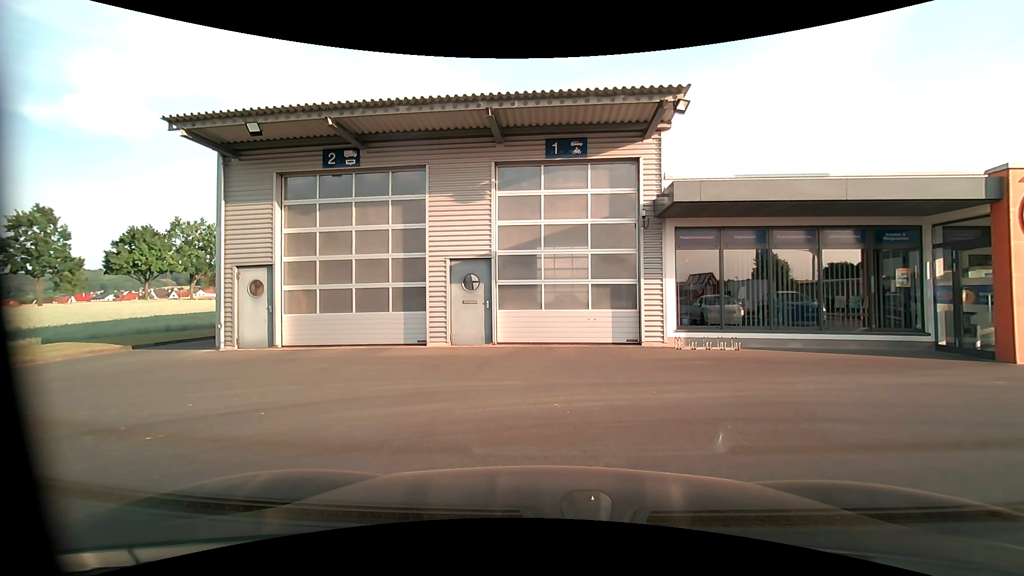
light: Day
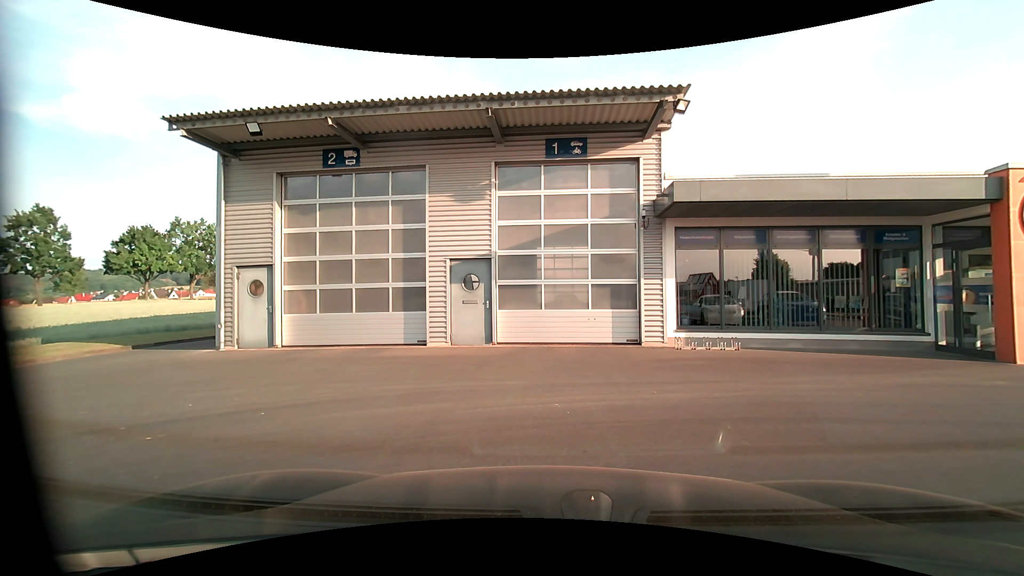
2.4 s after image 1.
(0.0, 0.0) m; 0°
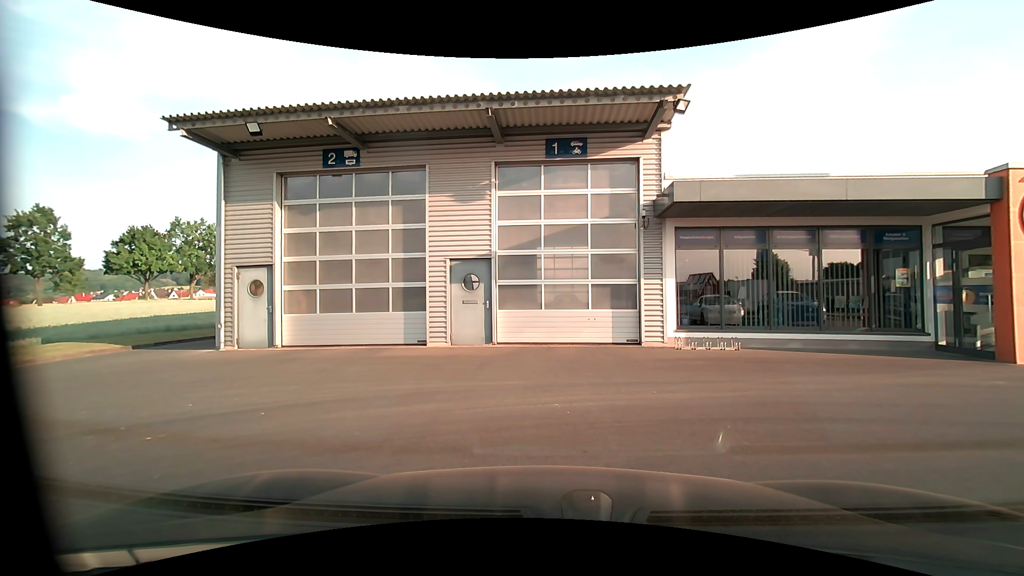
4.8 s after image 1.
(0.0, 0.0) m; 0°
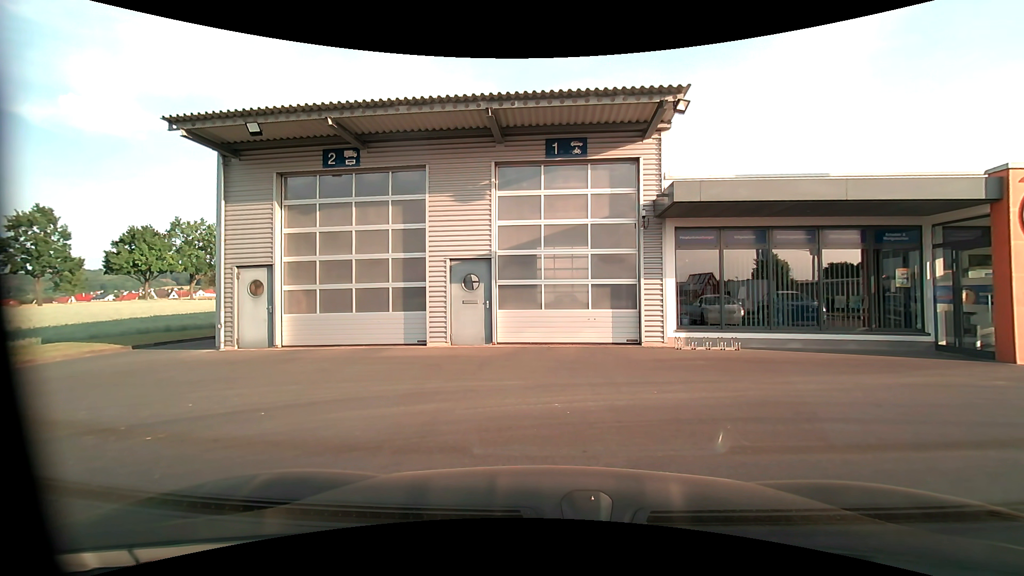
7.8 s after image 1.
(0.0, 0.0) m; 0°
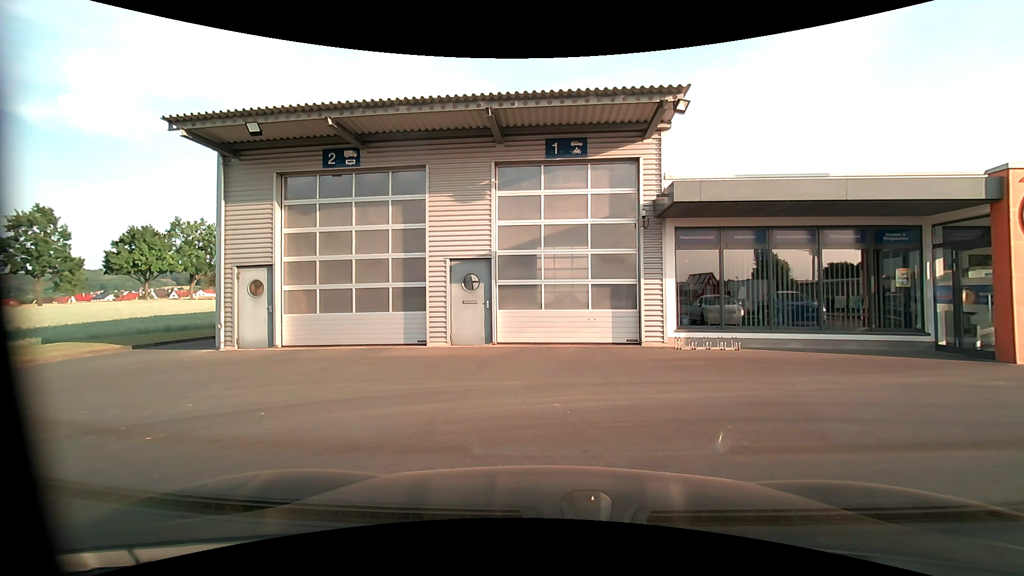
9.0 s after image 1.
(0.0, 0.0) m; 0°
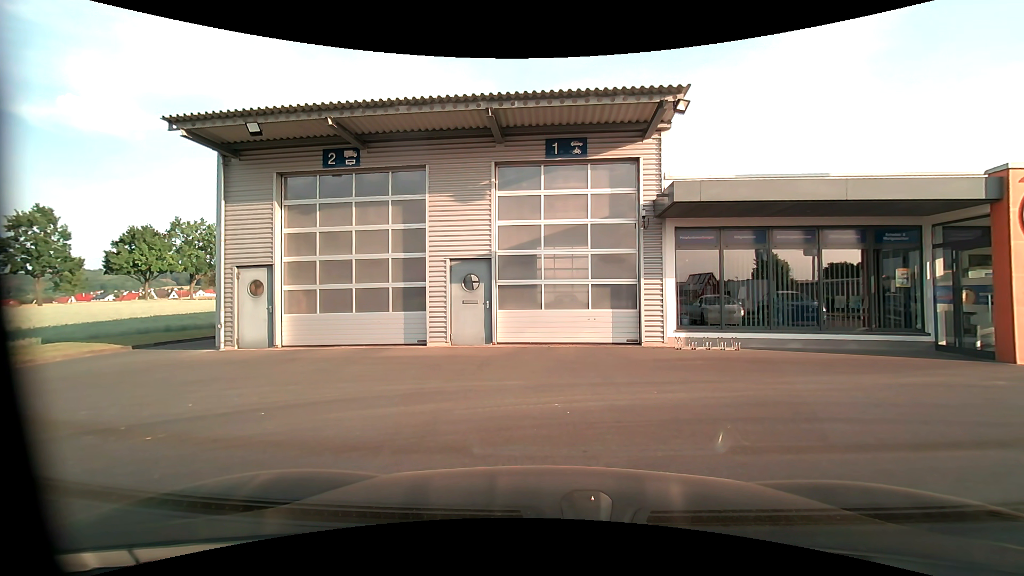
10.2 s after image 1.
(0.0, 0.0) m; 0°
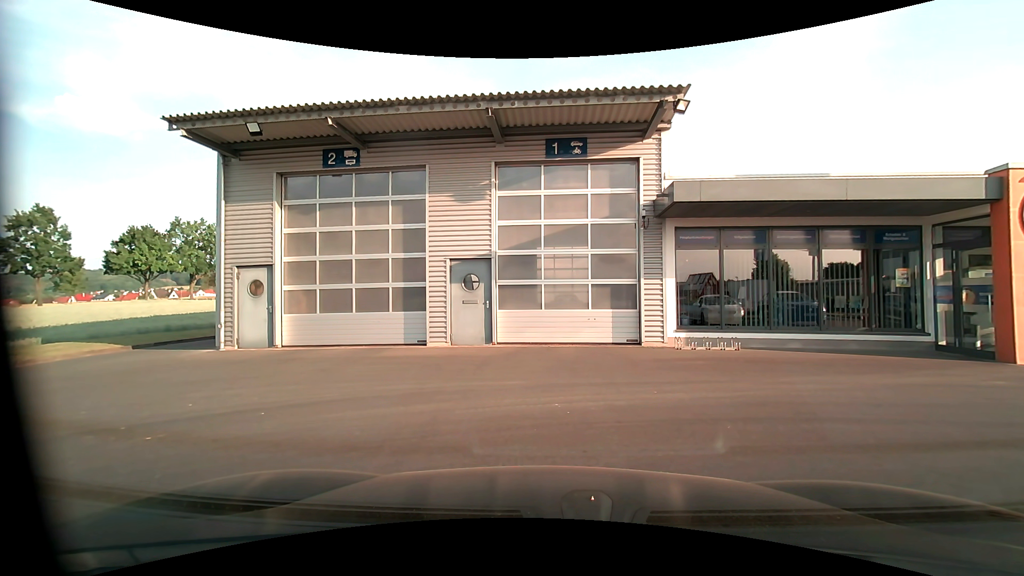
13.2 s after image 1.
(0.0, 0.0) m; 0°
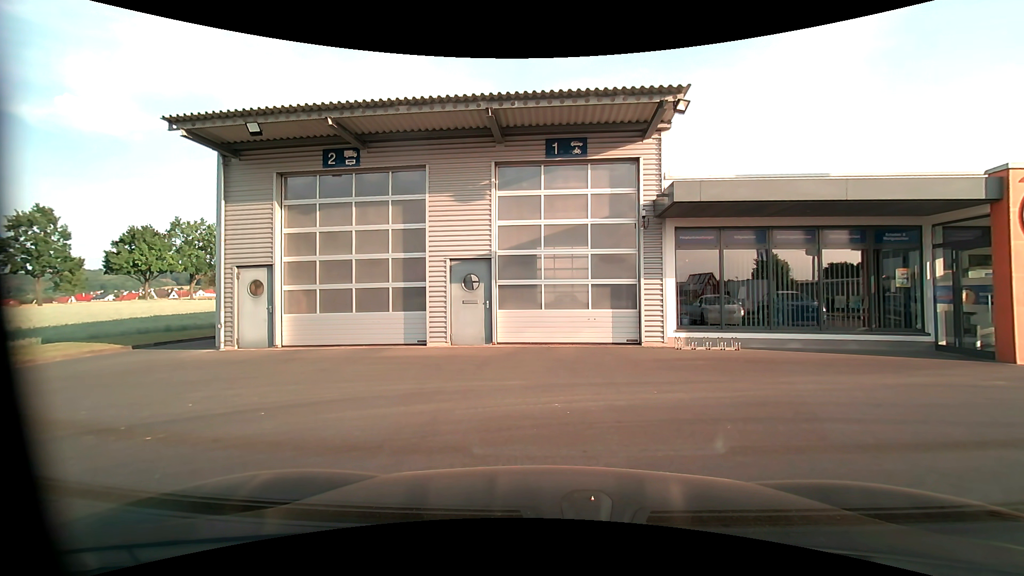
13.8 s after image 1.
(0.0, 0.0) m; 0°
